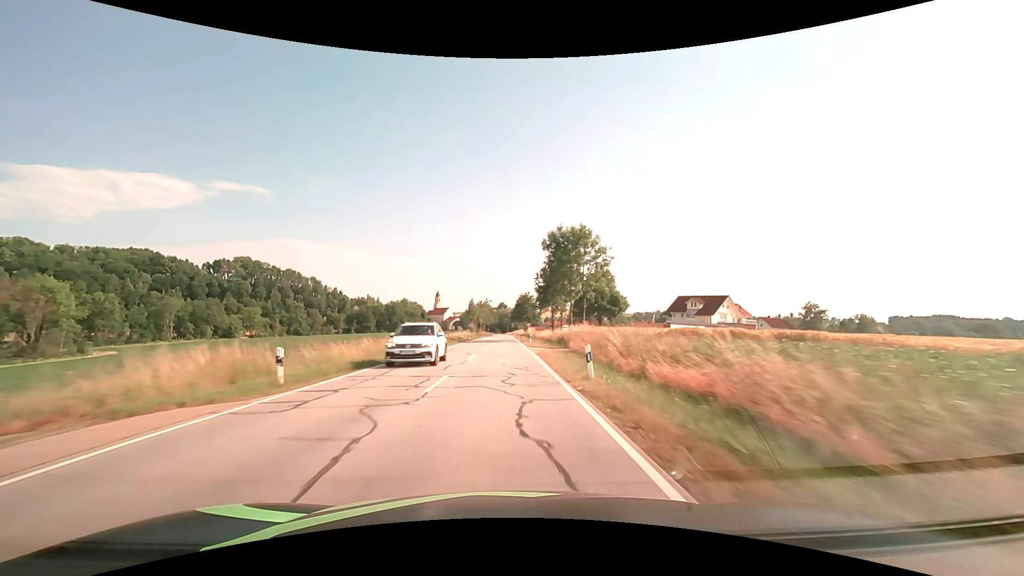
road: secondary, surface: asphalt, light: Day
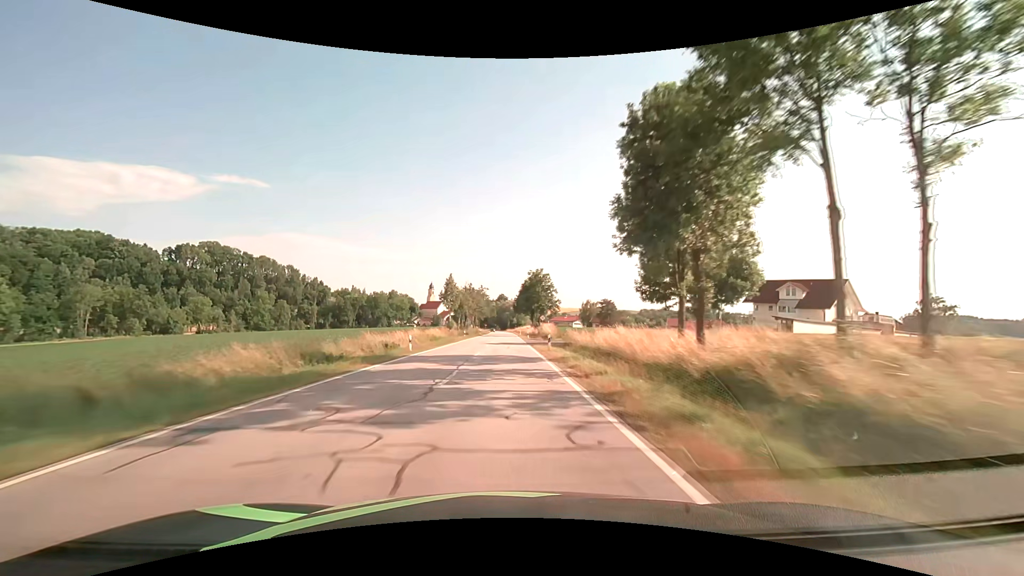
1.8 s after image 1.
(-0.1, +47.1) m; 0°
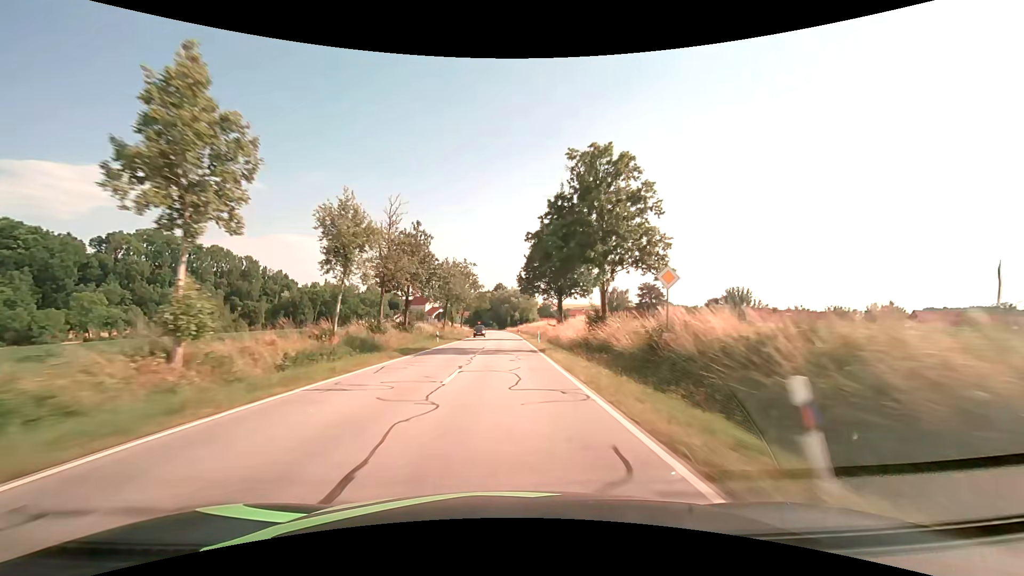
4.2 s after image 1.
(+0.3, +59.4) m; 0°
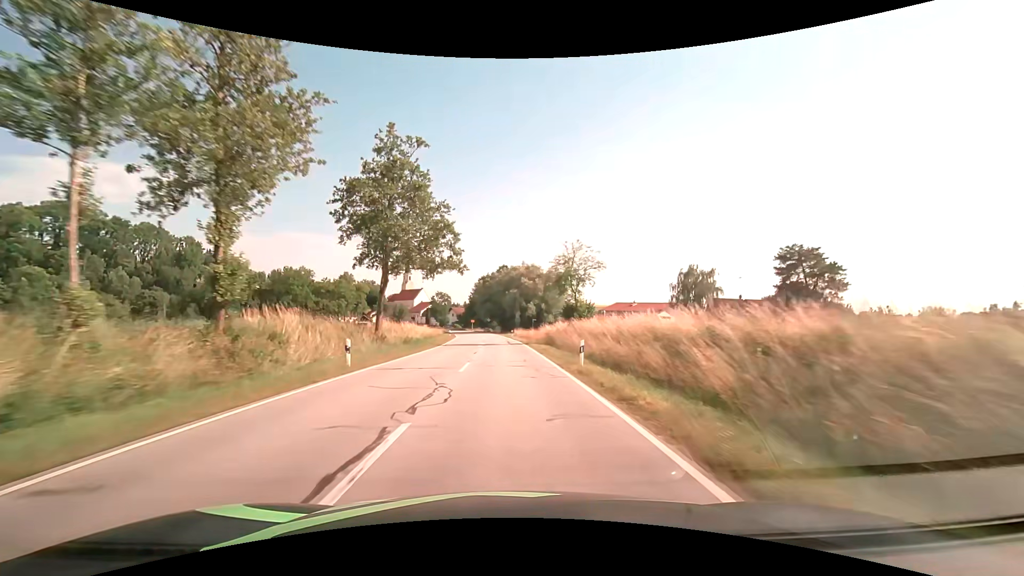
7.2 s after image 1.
(-0.2, +68.3) m; -1°
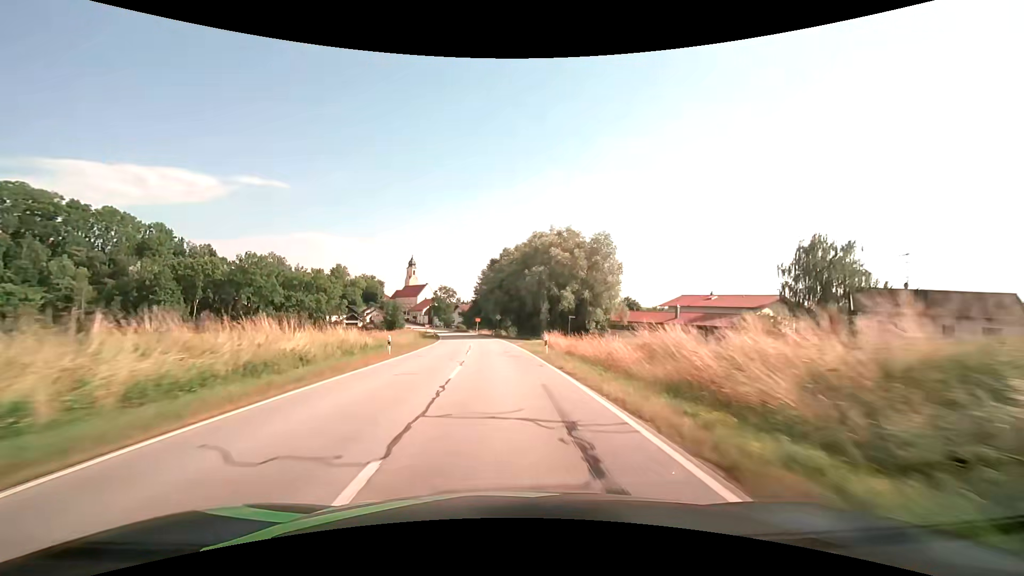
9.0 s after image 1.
(-0.5, +37.8) m; -2°
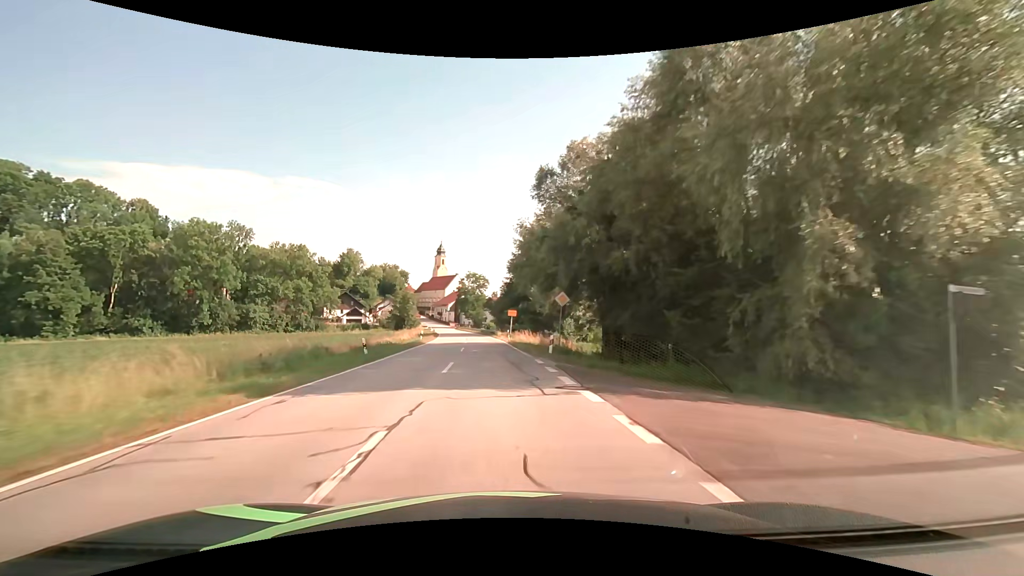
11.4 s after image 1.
(-1.7, +46.5) m; -5°
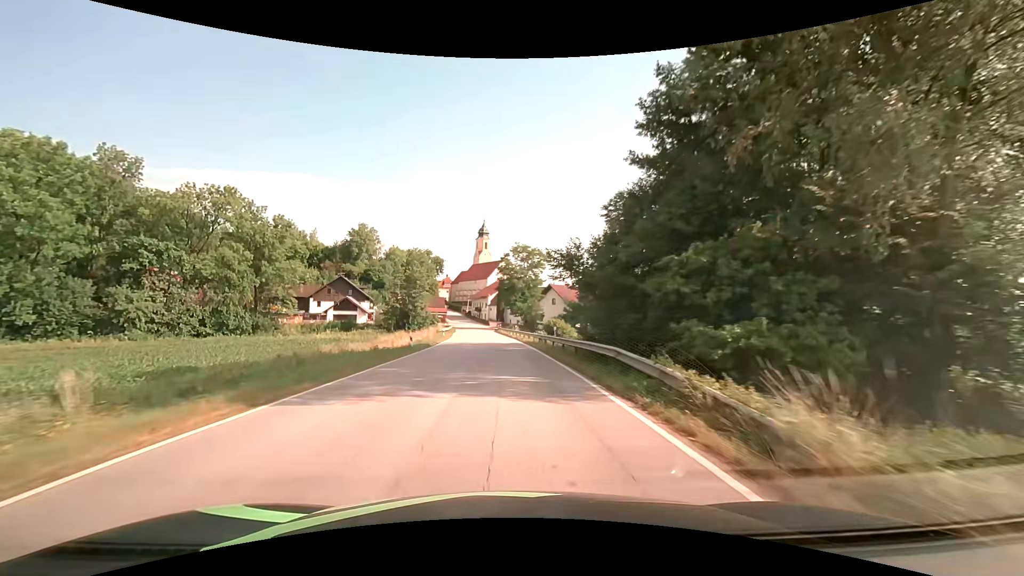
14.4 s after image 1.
(-2.9, +52.0) m; -6°
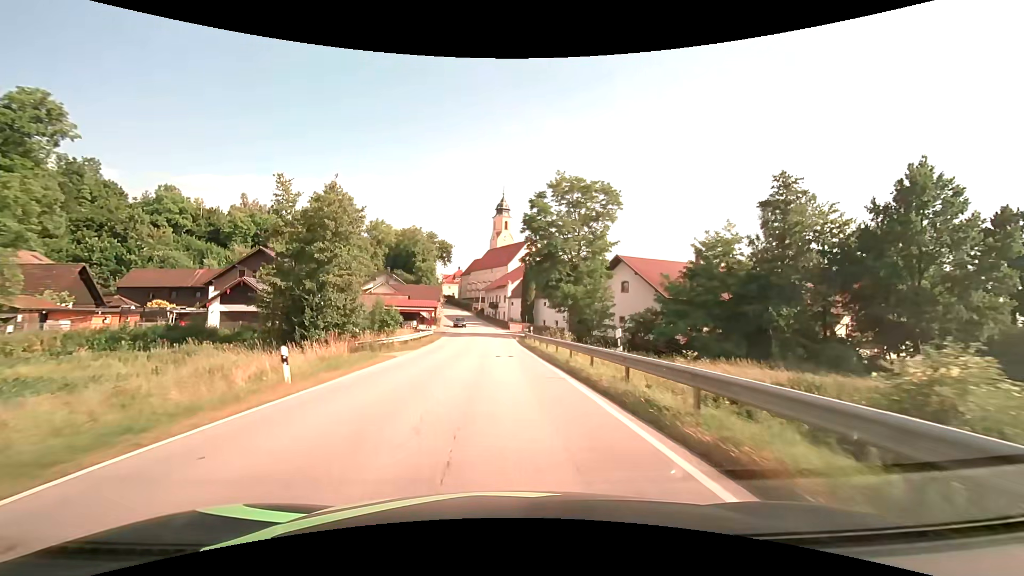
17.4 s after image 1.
(-1.1, +45.4) m; -3°
(0, +10) (0, +20) (-1, +30) (-1, +40) (-2, +50) (-2, +60) (-3, +70) (-4, +80) (-5, +90) (-7, +100) m
